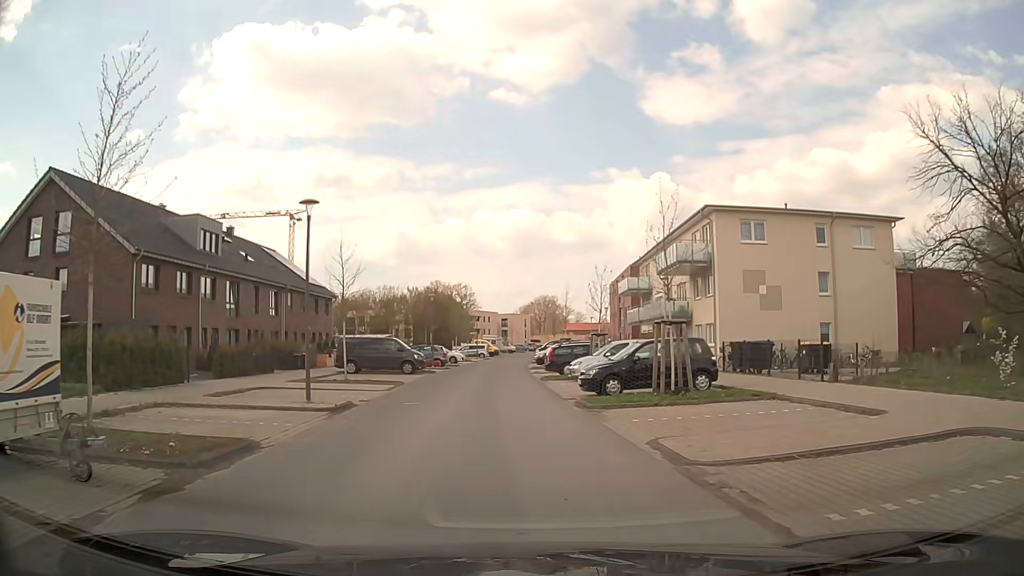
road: residential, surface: asphalt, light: Day
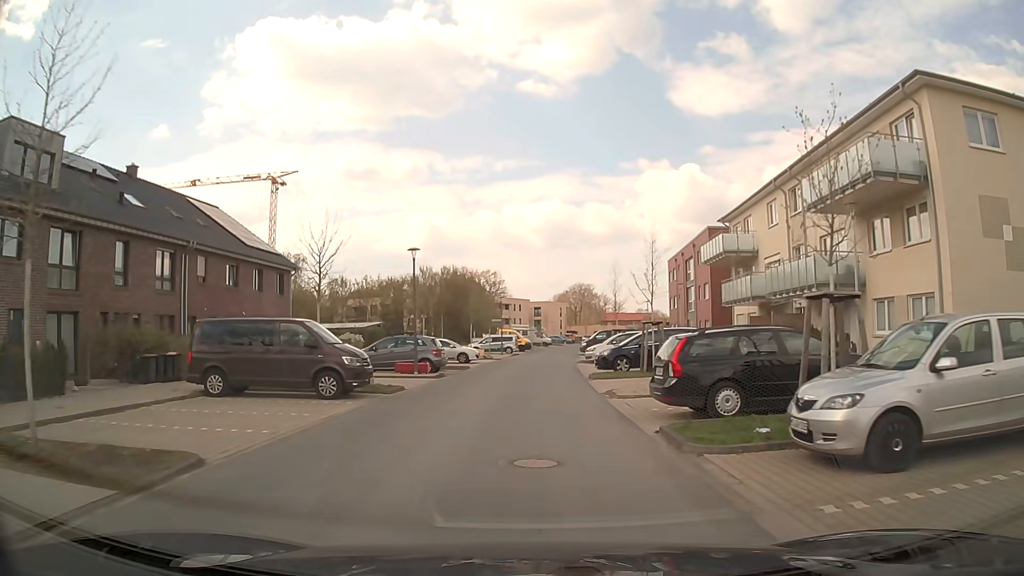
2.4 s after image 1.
(-0.7, +20.1) m; -3°
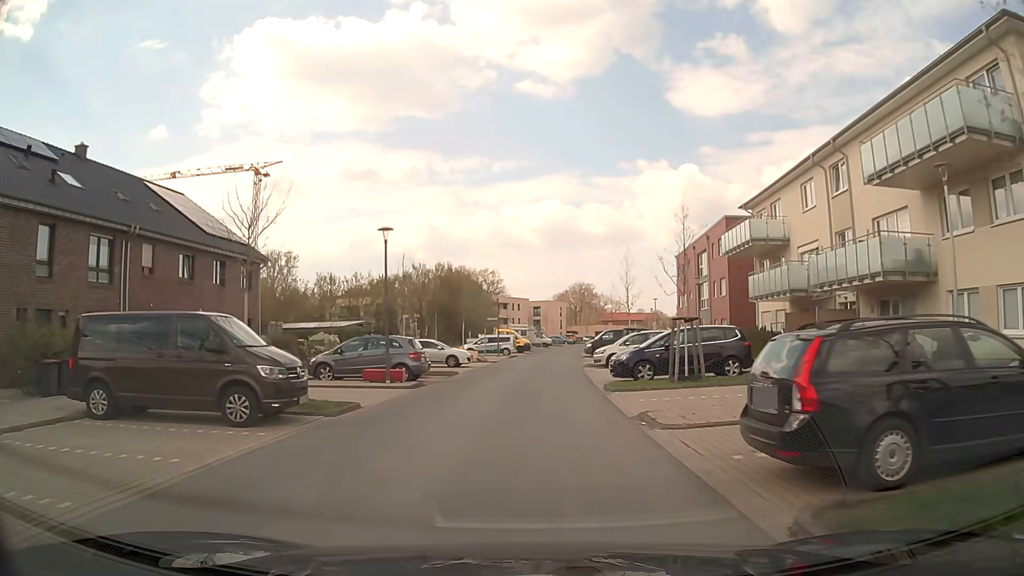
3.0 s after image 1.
(0.0, +5.2) m; 0°
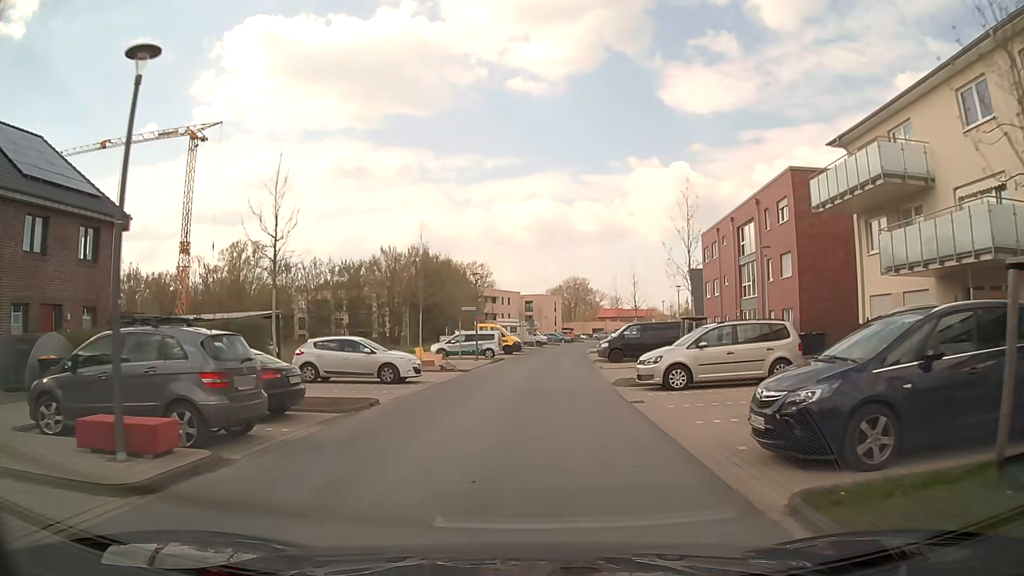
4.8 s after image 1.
(+0.1, +14.5) m; +1°
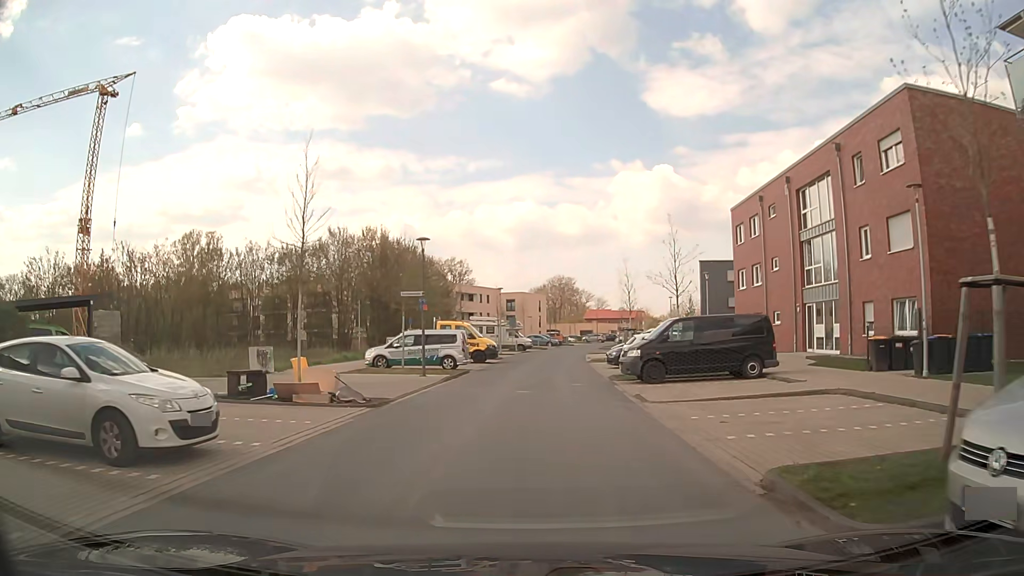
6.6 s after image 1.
(+0.1, +14.1) m; +1°
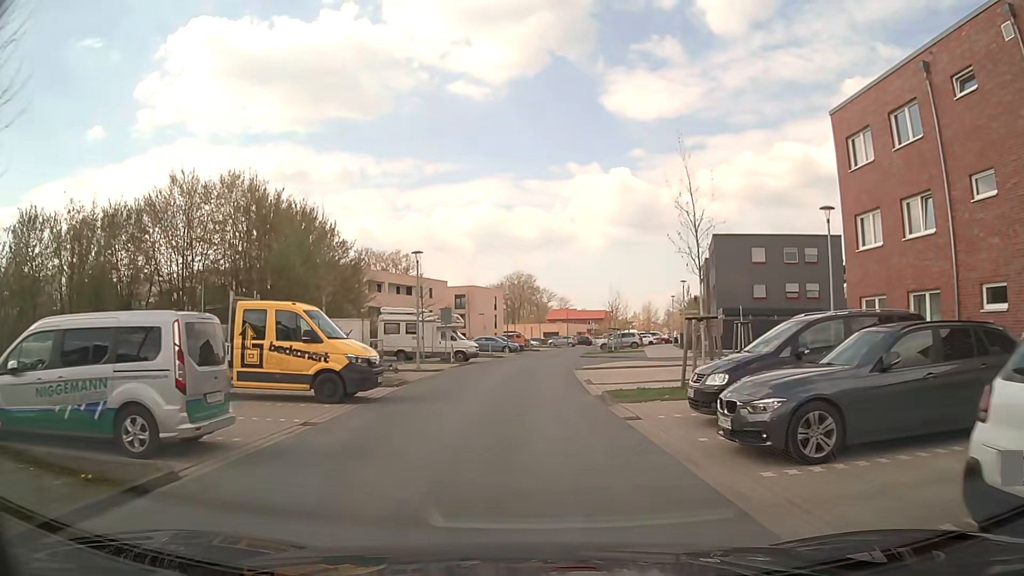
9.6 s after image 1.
(+0.7, +22.7) m; +4°
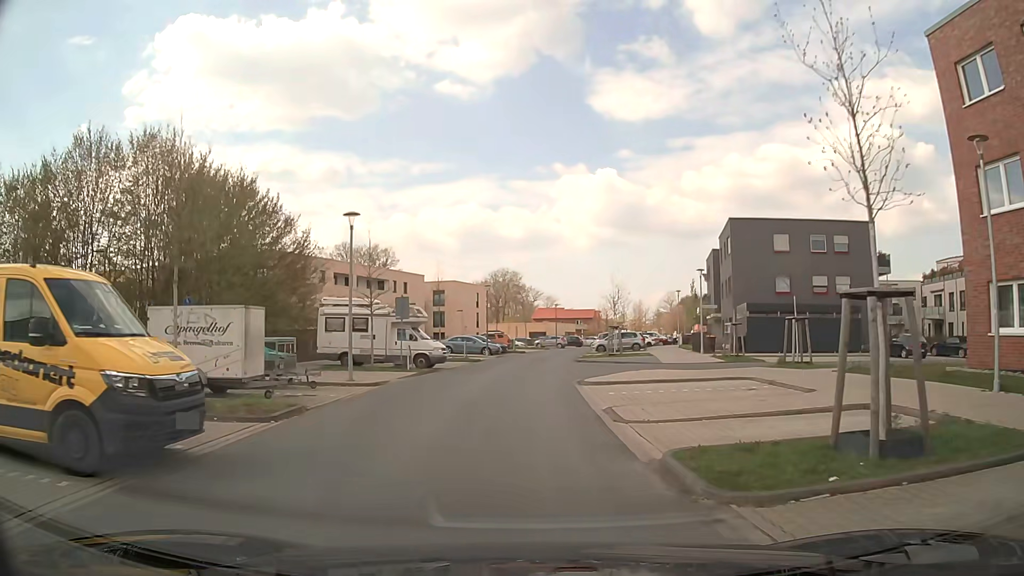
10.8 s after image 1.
(+0.1, +8.9) m; +1°
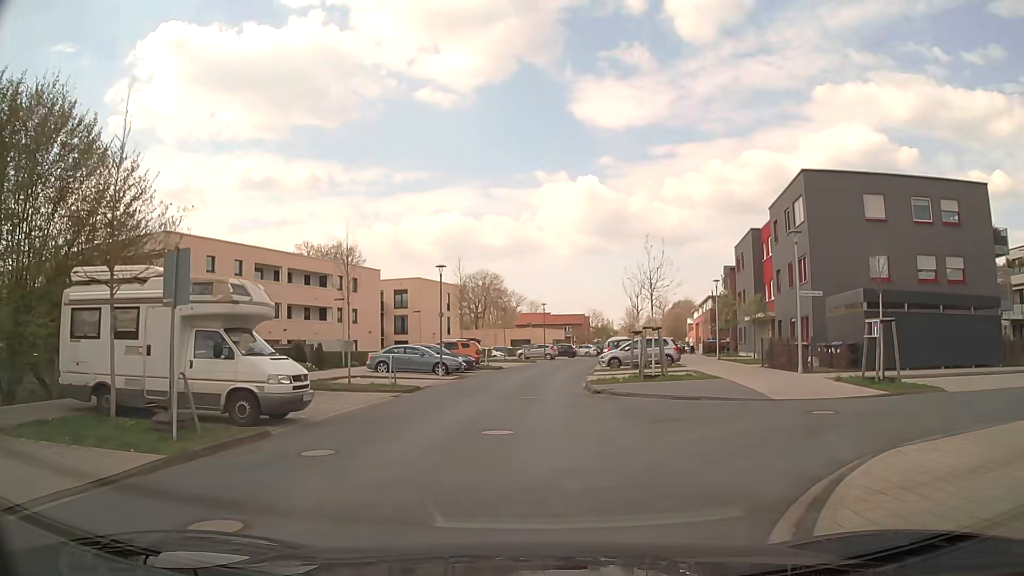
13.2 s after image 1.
(+0.2, +17.3) m; +2°
(0, +10) (0, +20) (+1, +30) (+2, +40) (+3, +50) (+5, +60) (+7, +69) (+10, +79) (+13, +89) (+16, +98) m
